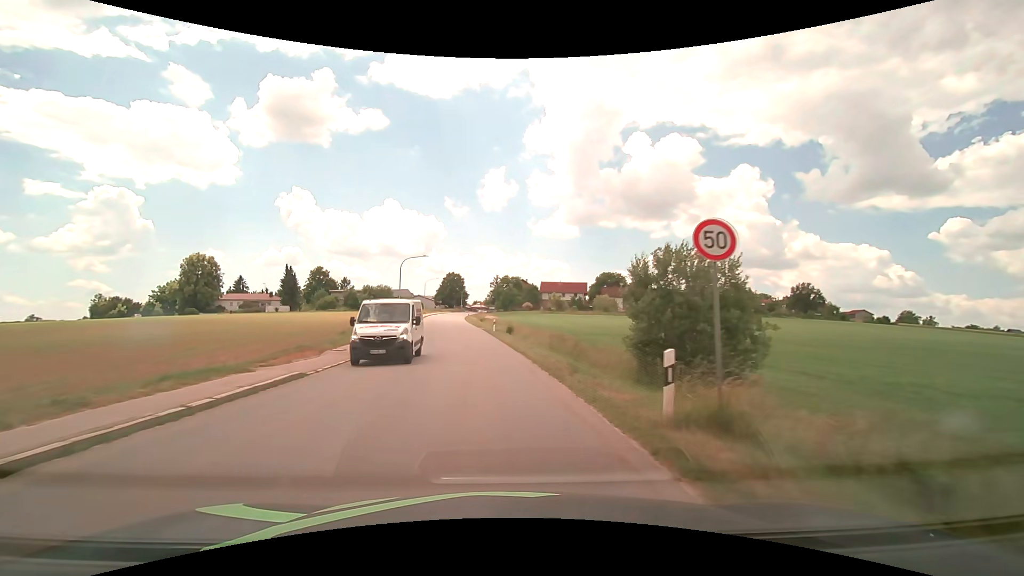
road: tertiary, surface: asphalt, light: Day
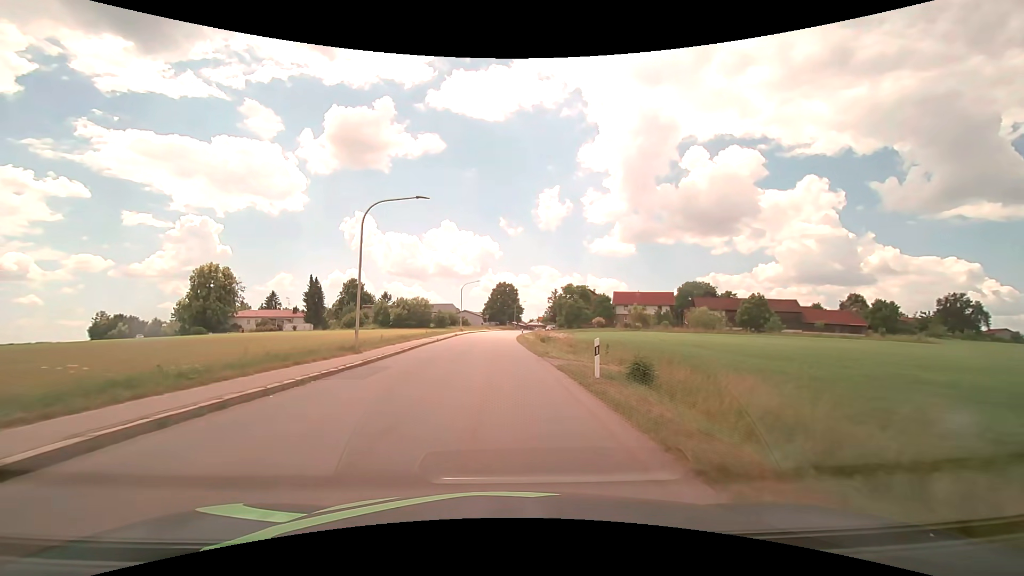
(-1.8, +29.7) m; -6°
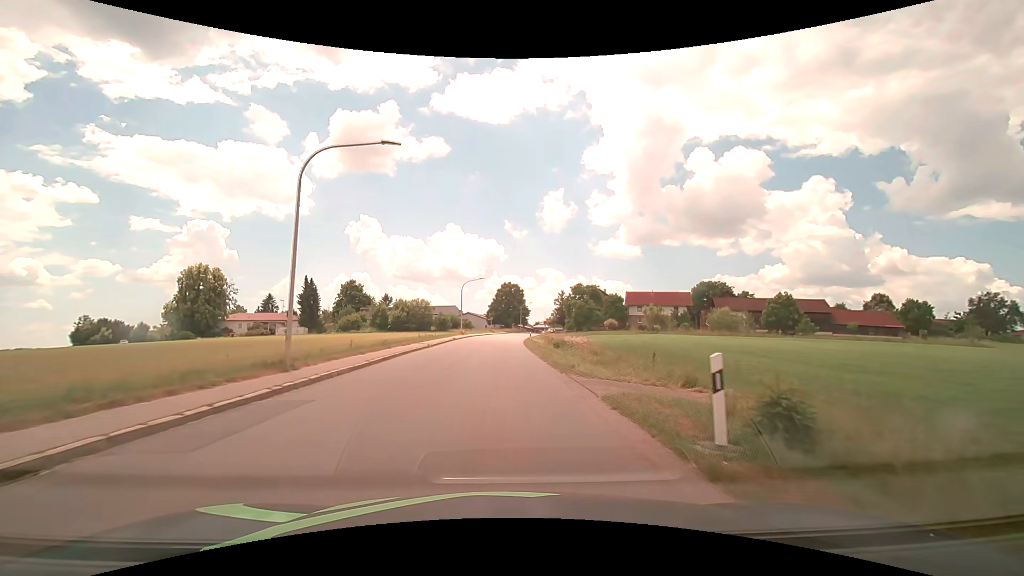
(-0.1, +7.4) m; -1°
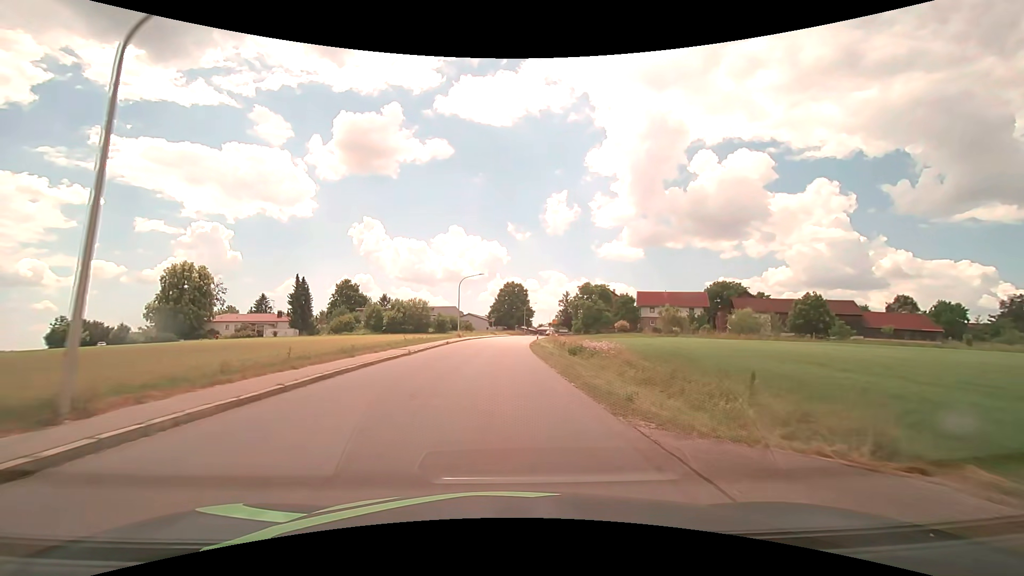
(0.0, +7.3) m; 0°
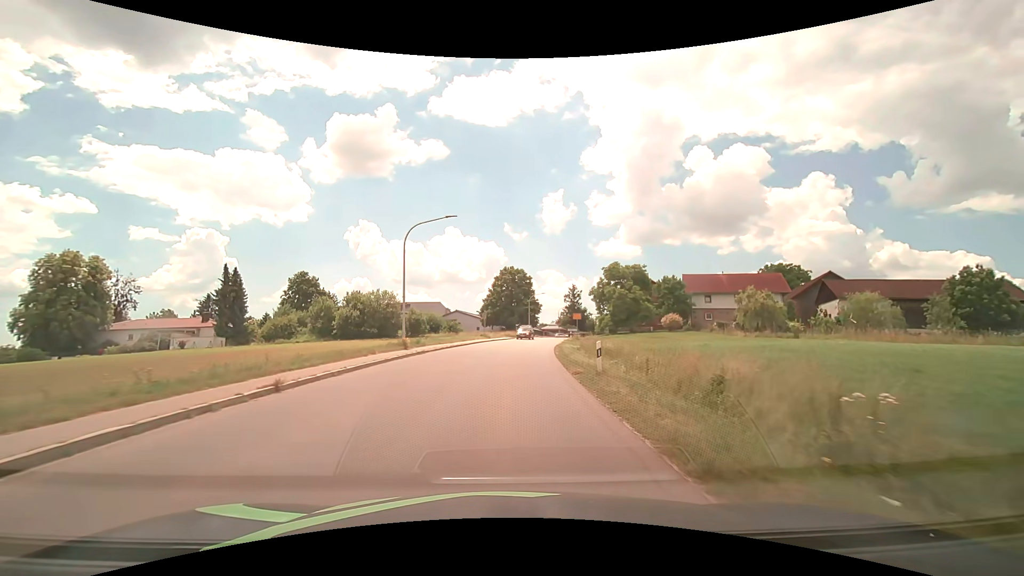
(+0.1, +29.6) m; 0°
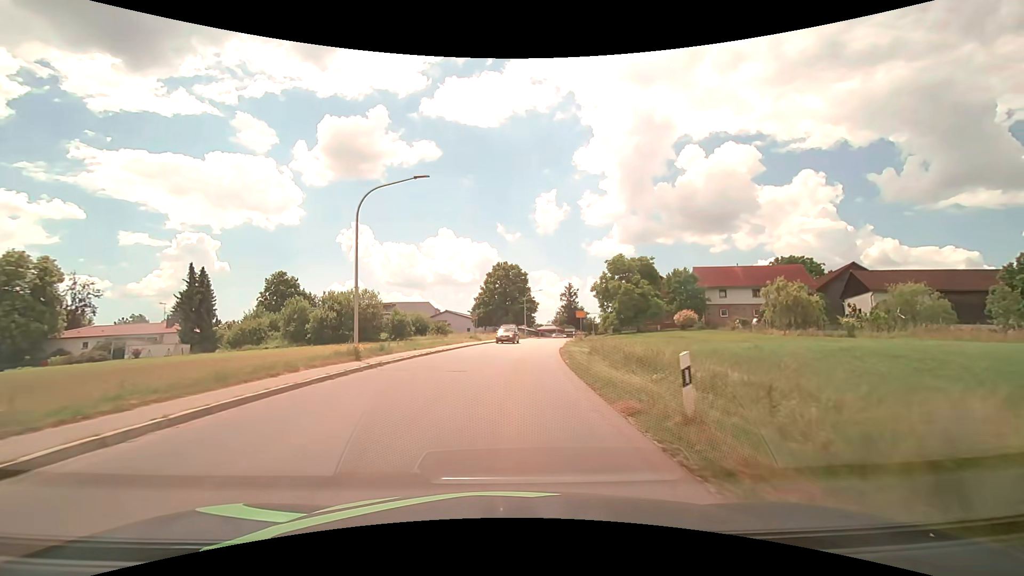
(0.0, +7.5) m; +1°
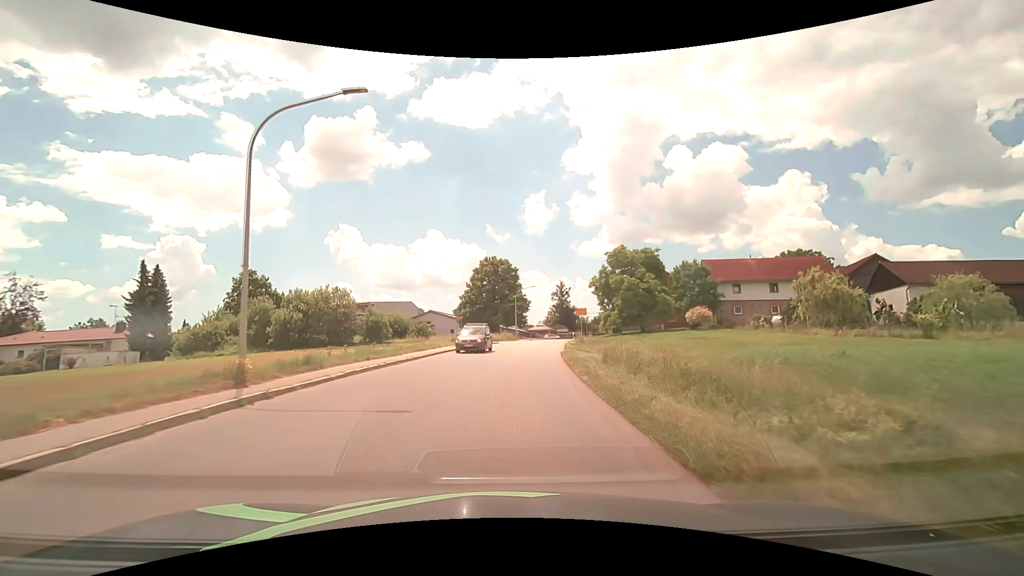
(+0.1, +7.5) m; +1°
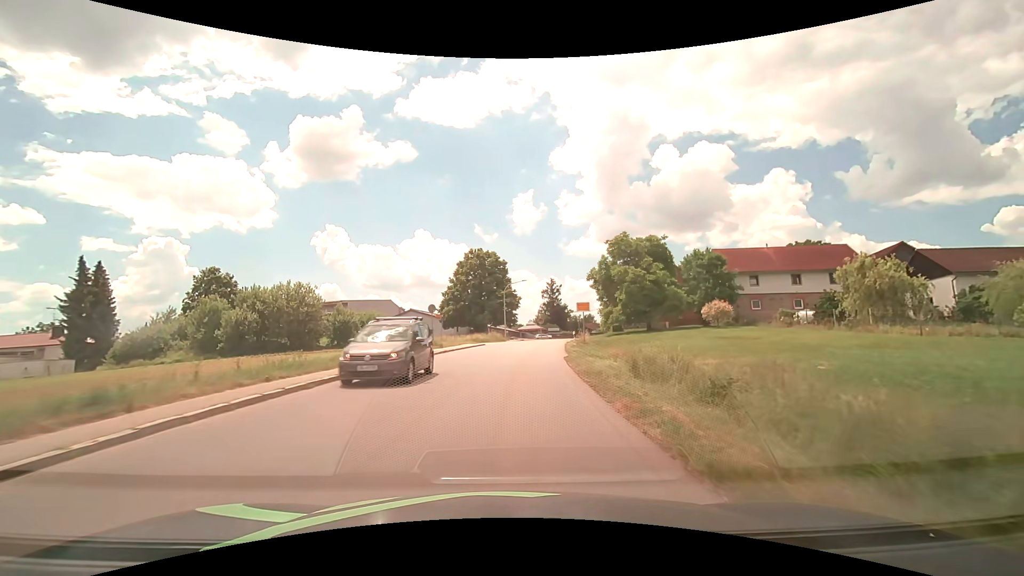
(+0.1, +7.5) m; +1°
(0, +10) (+1, +20) (+1, +30) (+2, +40) (+4, +50) (+6, +60) (+8, +69) (+10, +79) (+12, +89) (+14, +99) m
